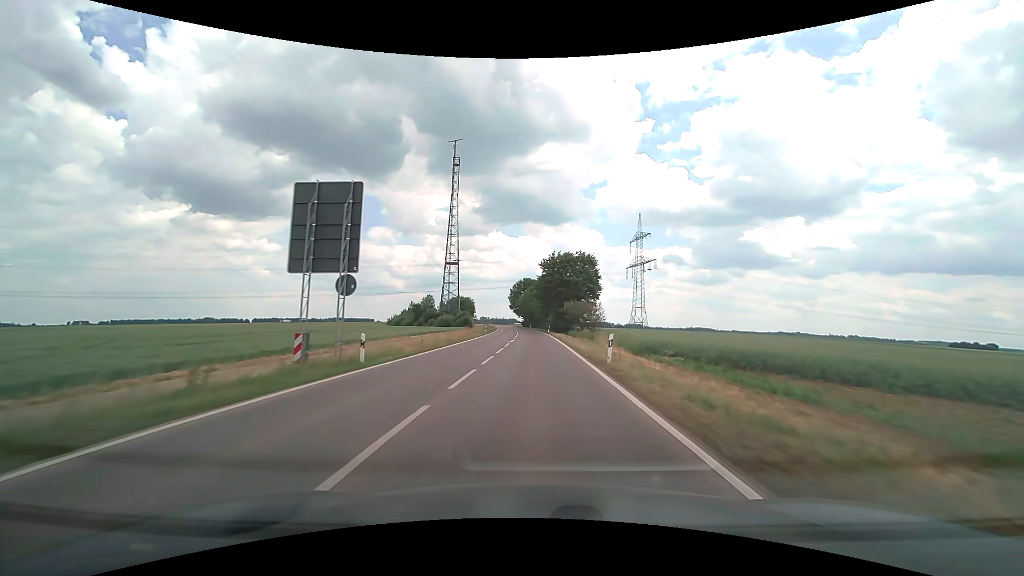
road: tertiary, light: Day
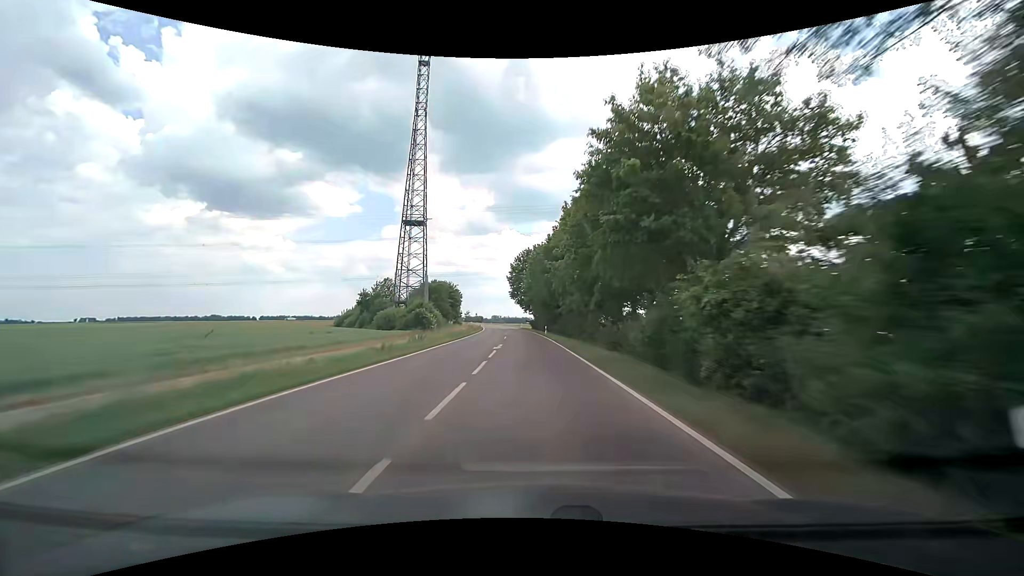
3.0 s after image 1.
(-0.8, +63.8) m; -2°
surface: asphalt
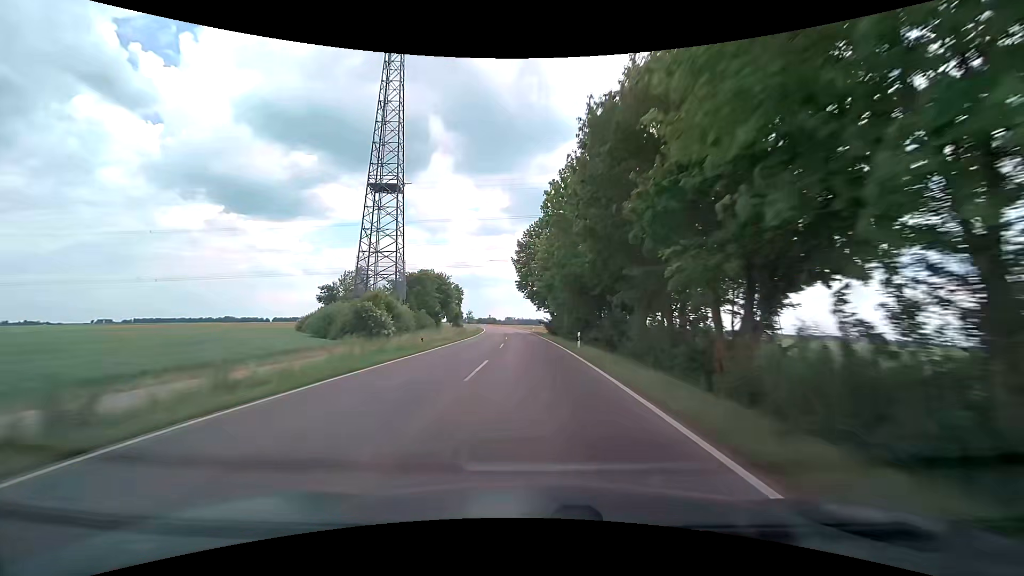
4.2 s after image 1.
(-0.3, +26.5) m; -2°
(0, +10) (0, +20) (0, +30) (-1, +40) (-1, +50) (-2, +60) (-2, +70) (-3, +80) (-4, +90) (-5, +100) m
